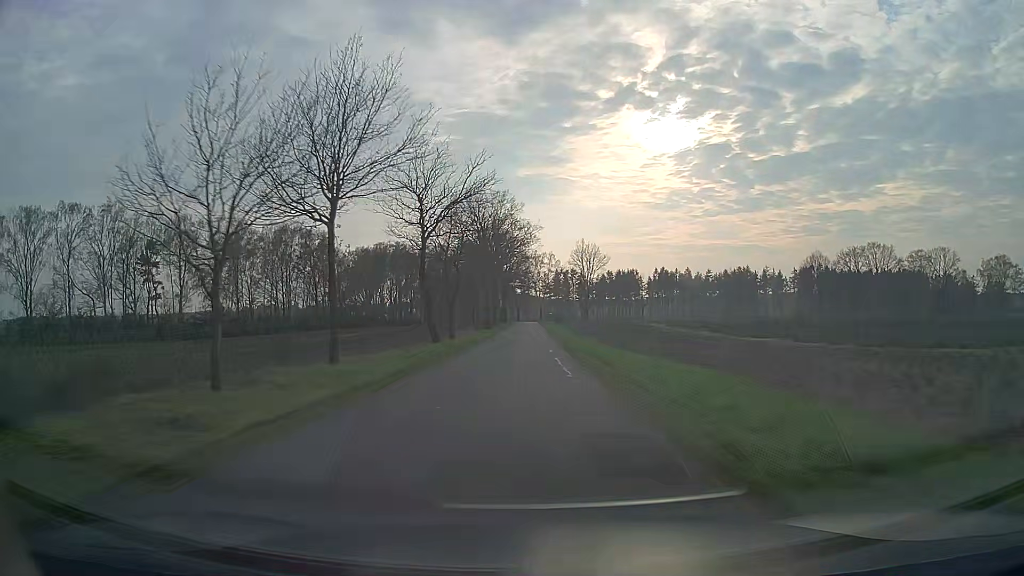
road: unclassified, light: Day
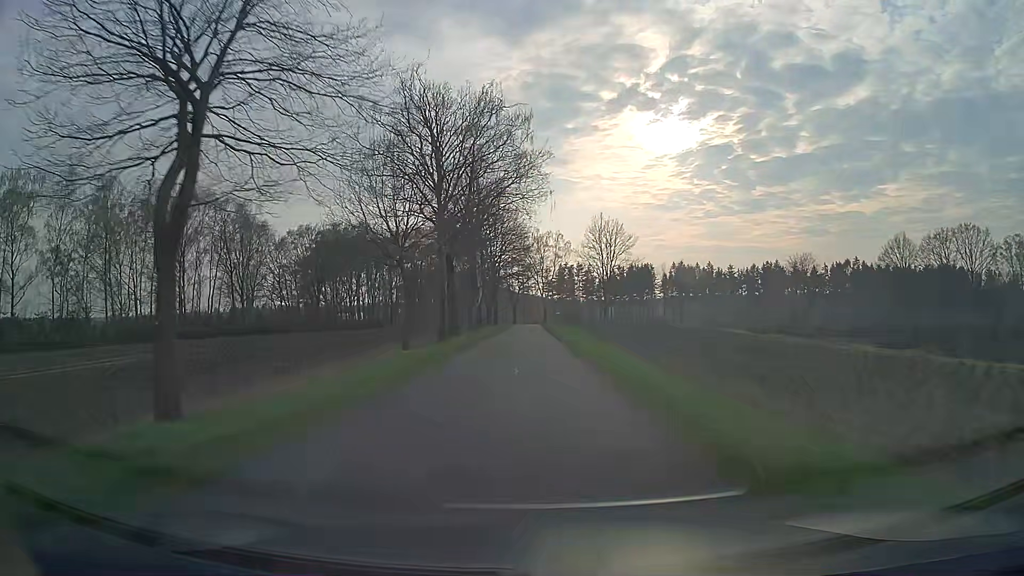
(-0.3, +40.8) m; 0°
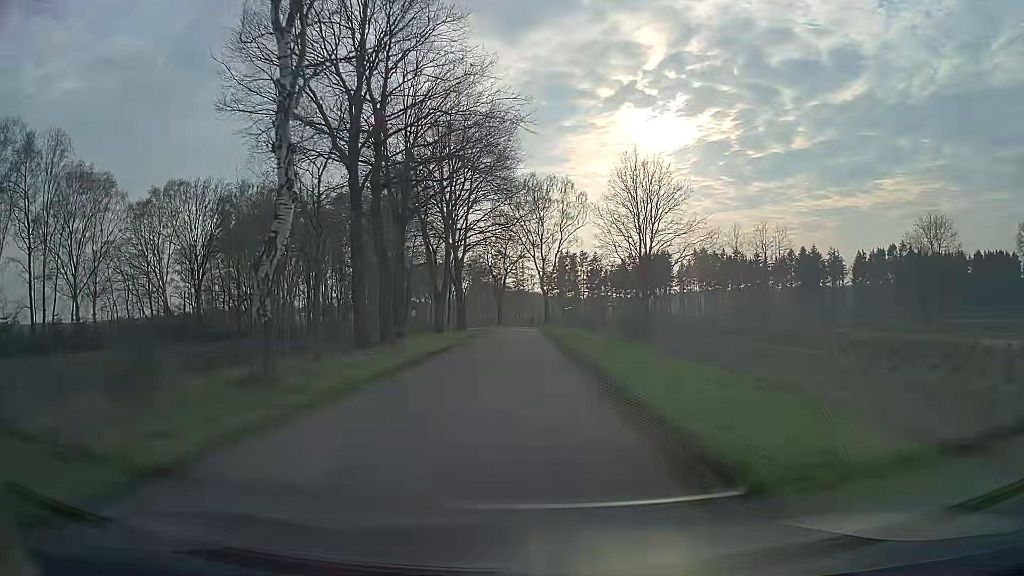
(+0.4, +45.3) m; +1°
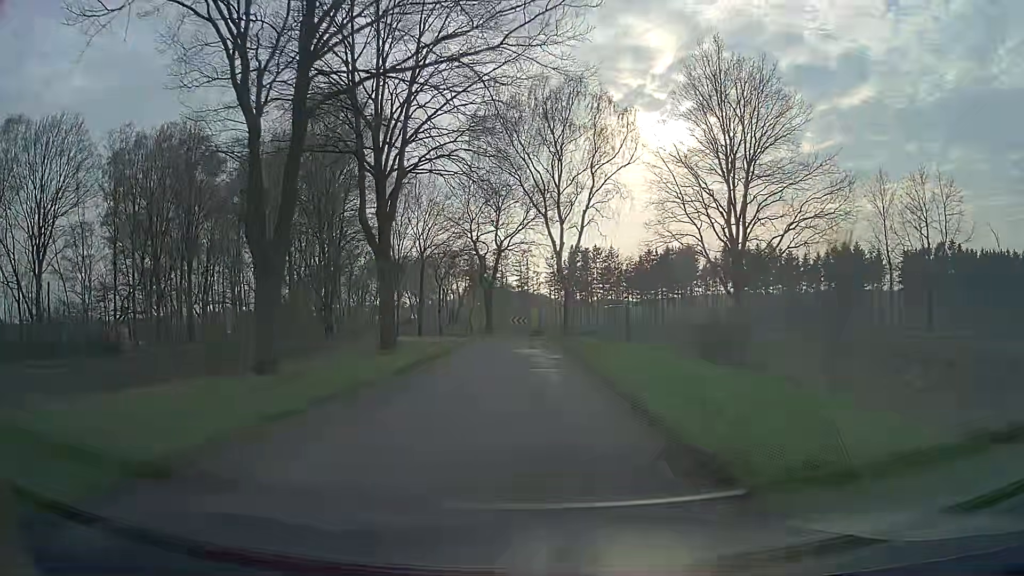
(-0.4, +31.5) m; -2°
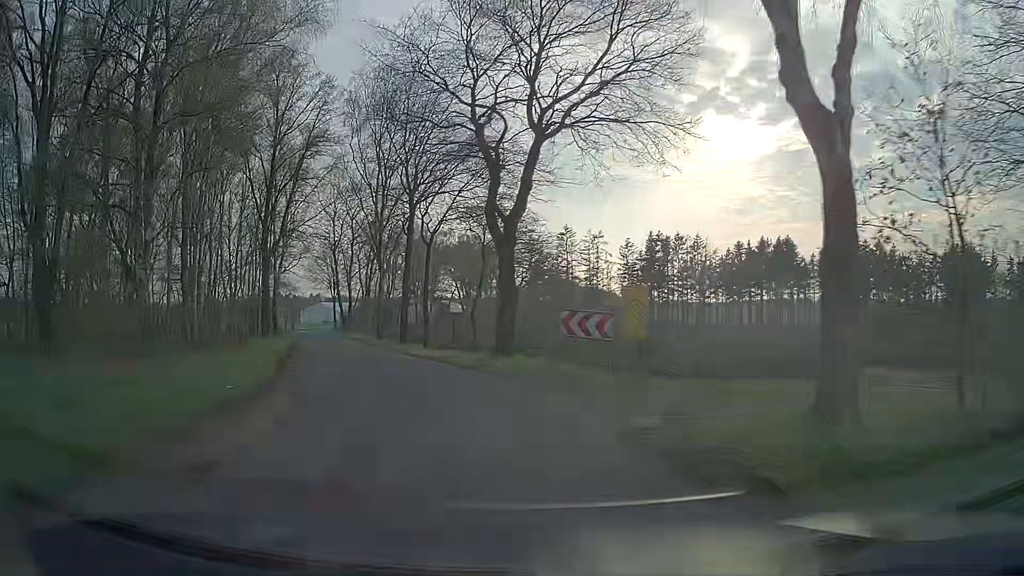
(+0.2, +33.1) m; -4°
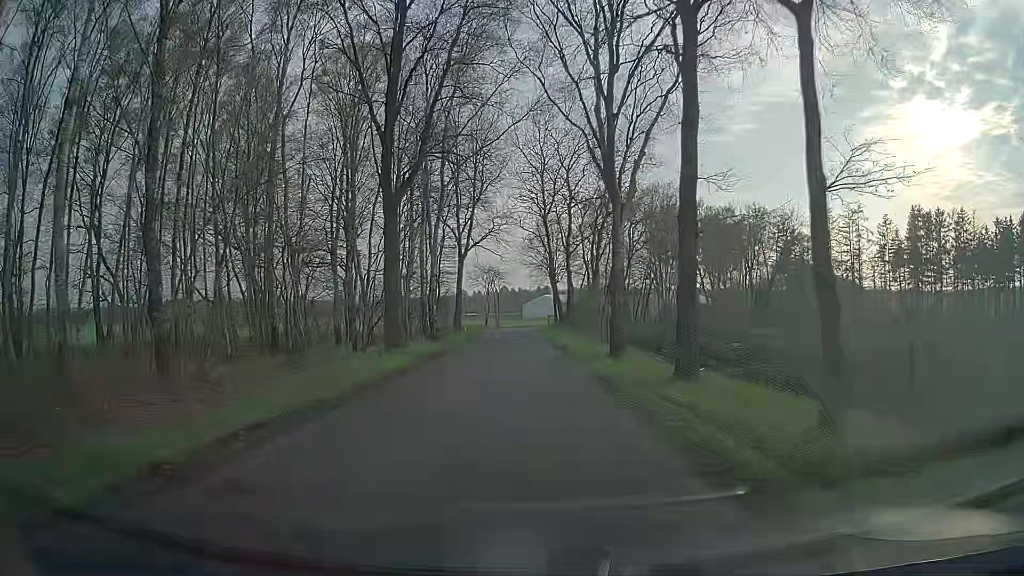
(-5.3, +25.2) m; -20°
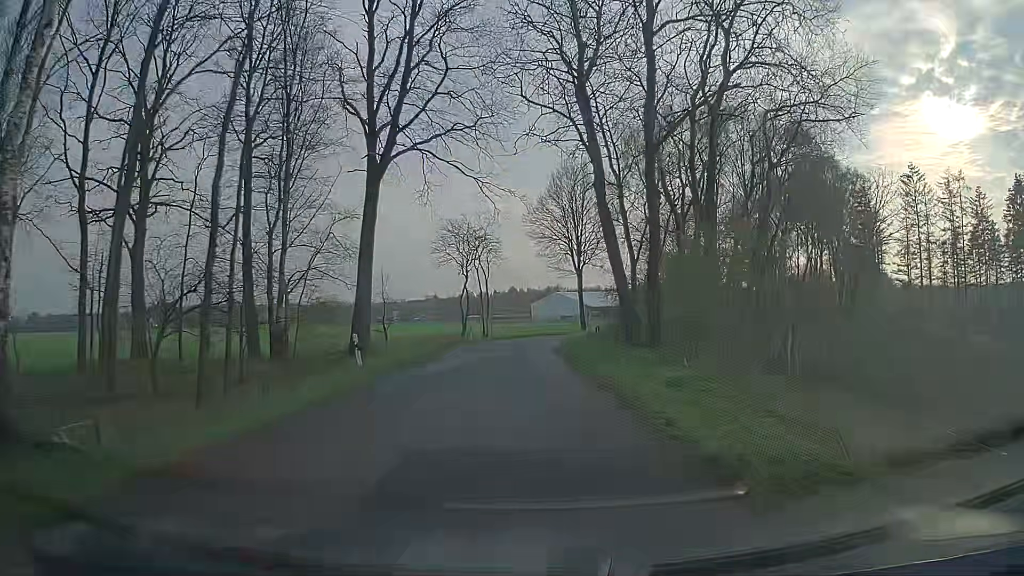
(-0.7, +37.5) m; -2°
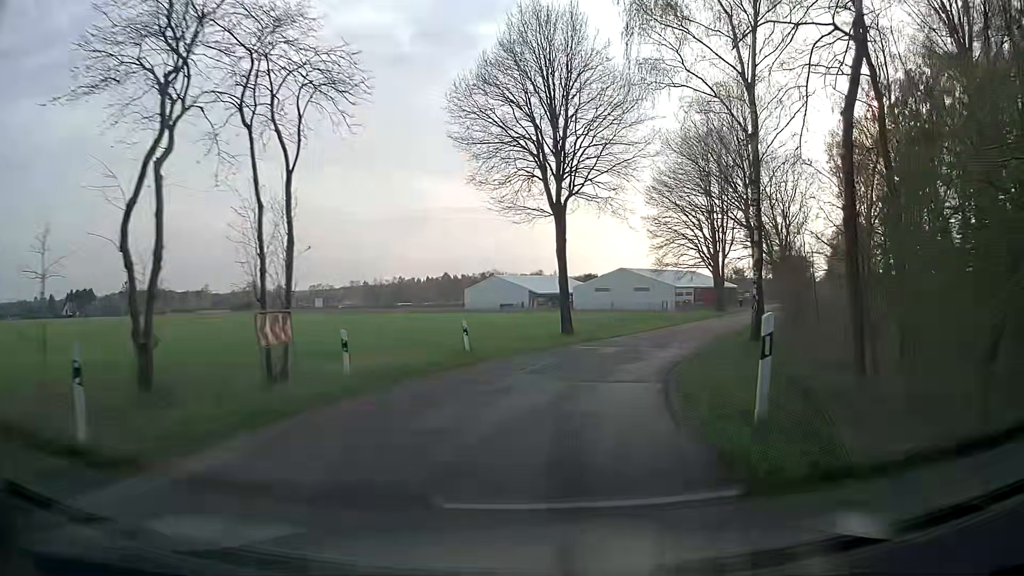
(+0.5, +35.2) m; +5°
(+1, +10) (+3, +20) (+6, +29) (+10, +38) (+14, +48) (+18, +57) (+22, +66) (+26, +75) (+29, +84) (+33, +94) m
